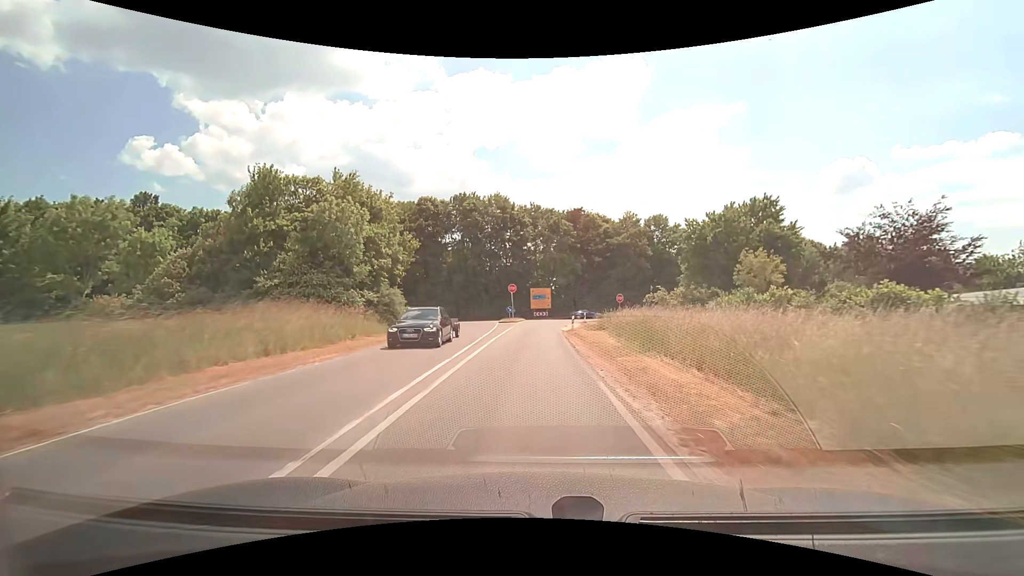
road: tertiary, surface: asphalt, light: Day
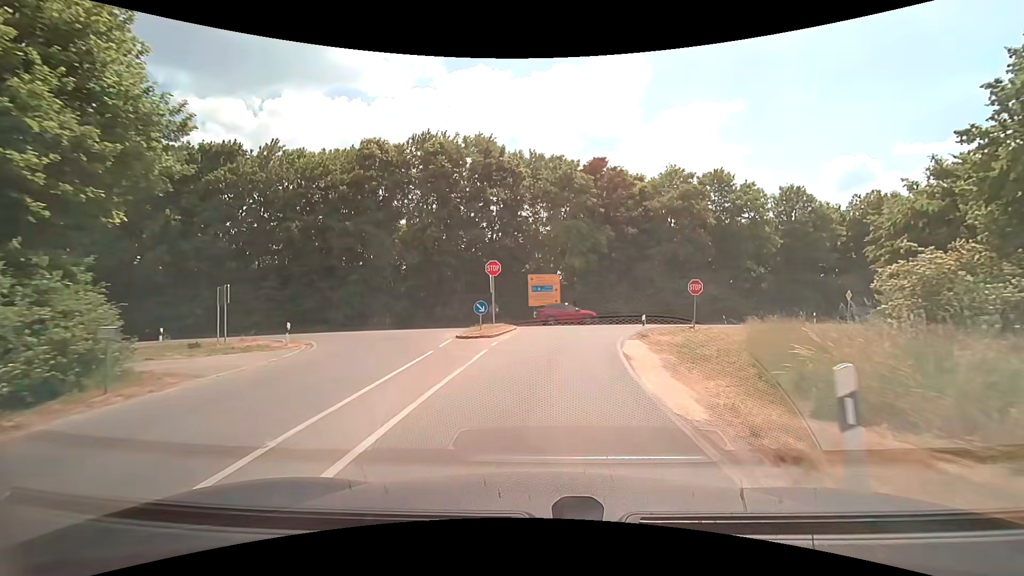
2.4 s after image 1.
(-0.2, +25.7) m; 0°
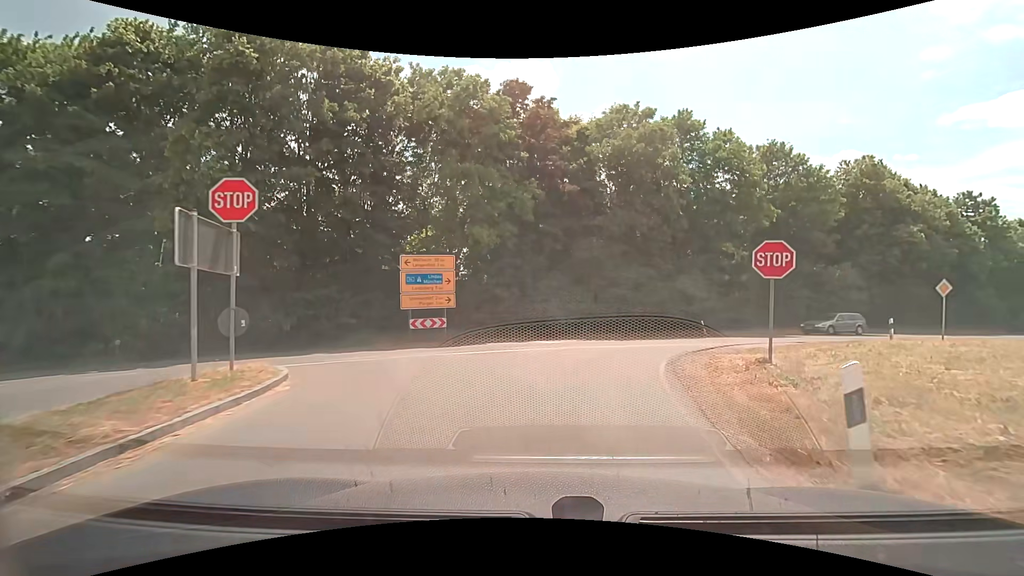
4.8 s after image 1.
(+1.3, +18.8) m; +10°
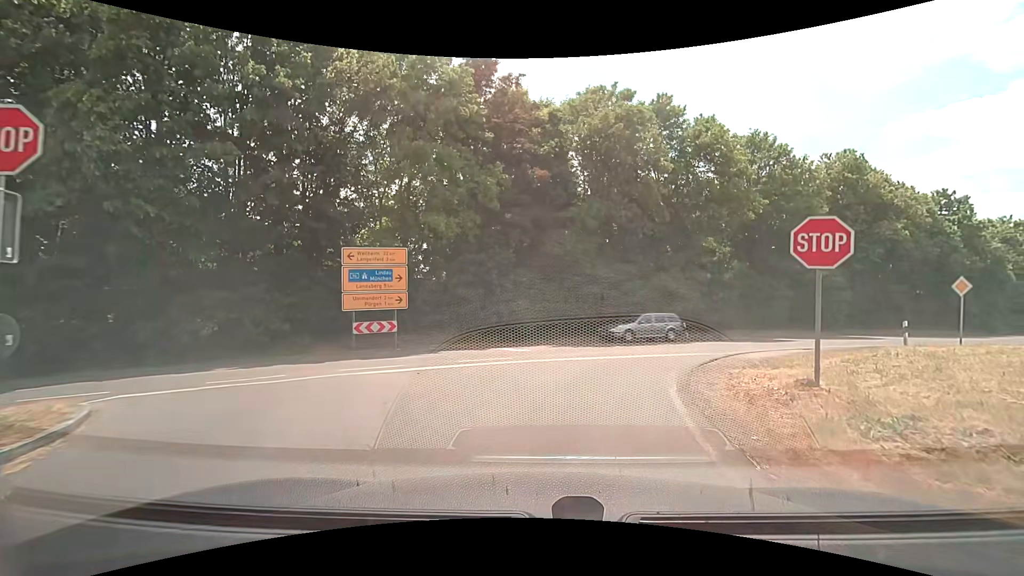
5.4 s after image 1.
(+0.1, +3.5) m; +3°
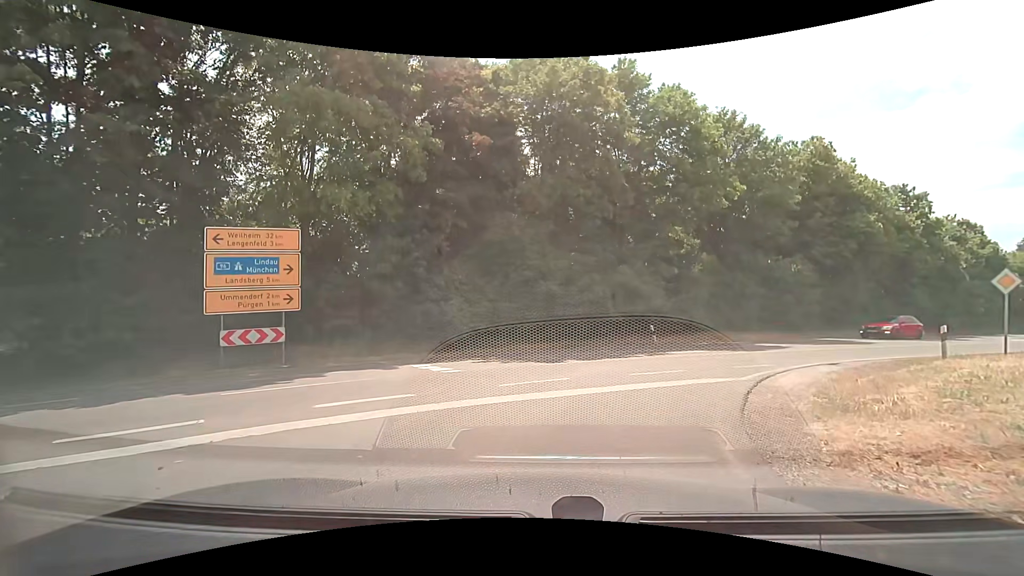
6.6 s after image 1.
(+0.3, +5.3) m; +6°
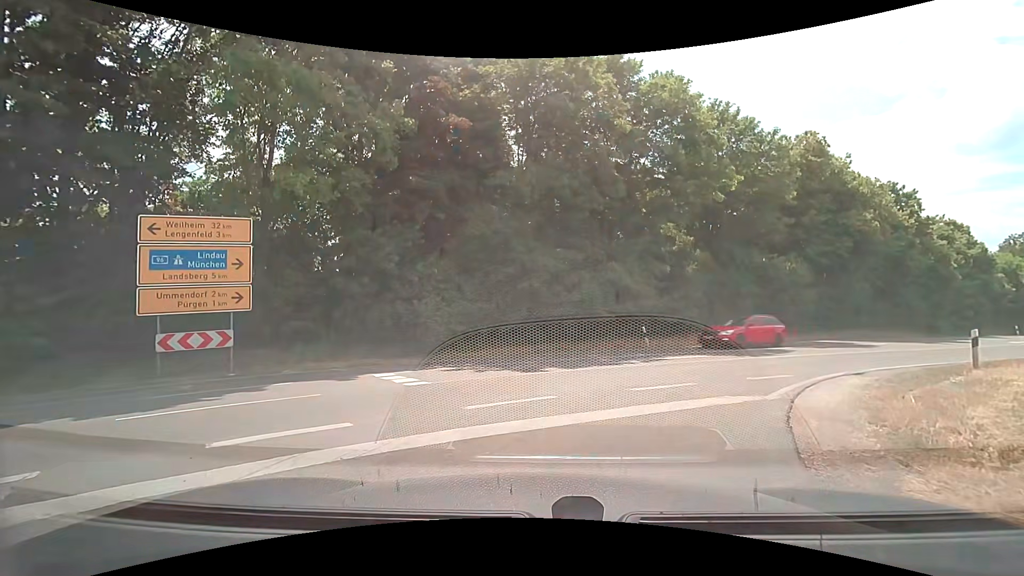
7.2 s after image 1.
(0.0, +1.8) m; +1°
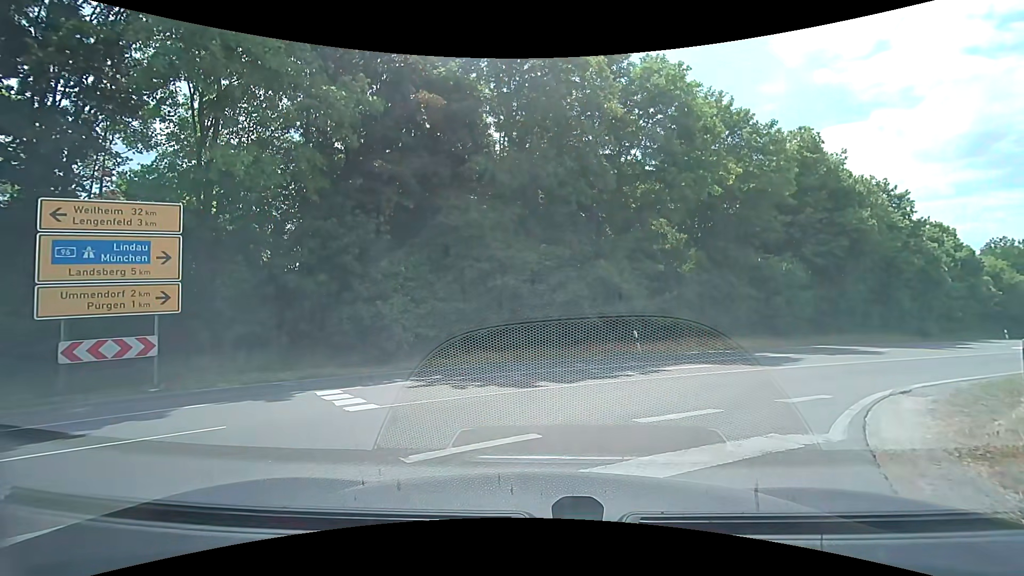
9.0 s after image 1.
(0.0, +2.0) m; 0°
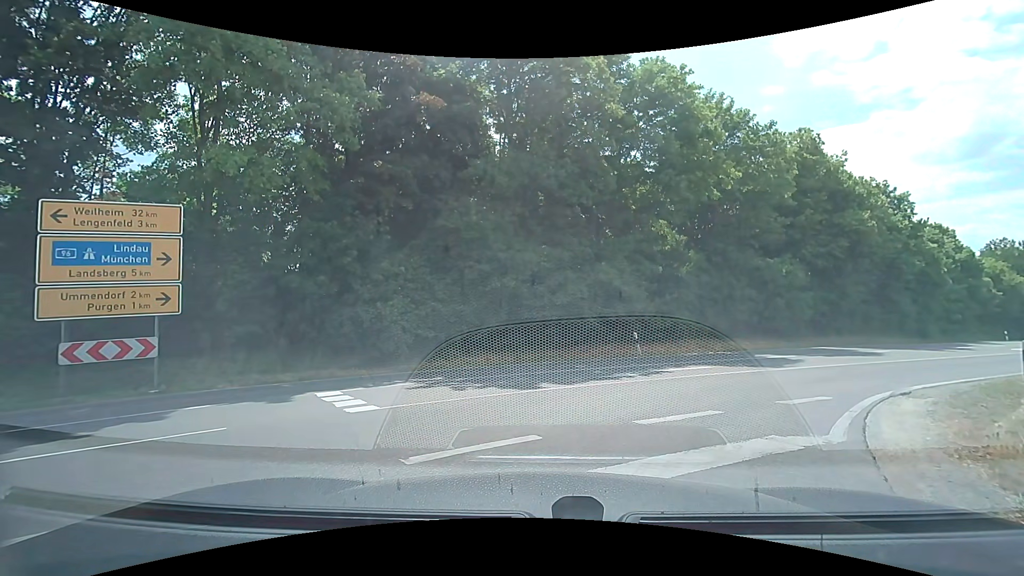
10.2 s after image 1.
(0.0, +0.1) m; 0°
(+2, +10) (+9, +16) (+18, +22) (+26, +27) (+34, +33) (+43, +39) (+51, +45) (+59, +51) (+67, +56) (+75, +63) m
